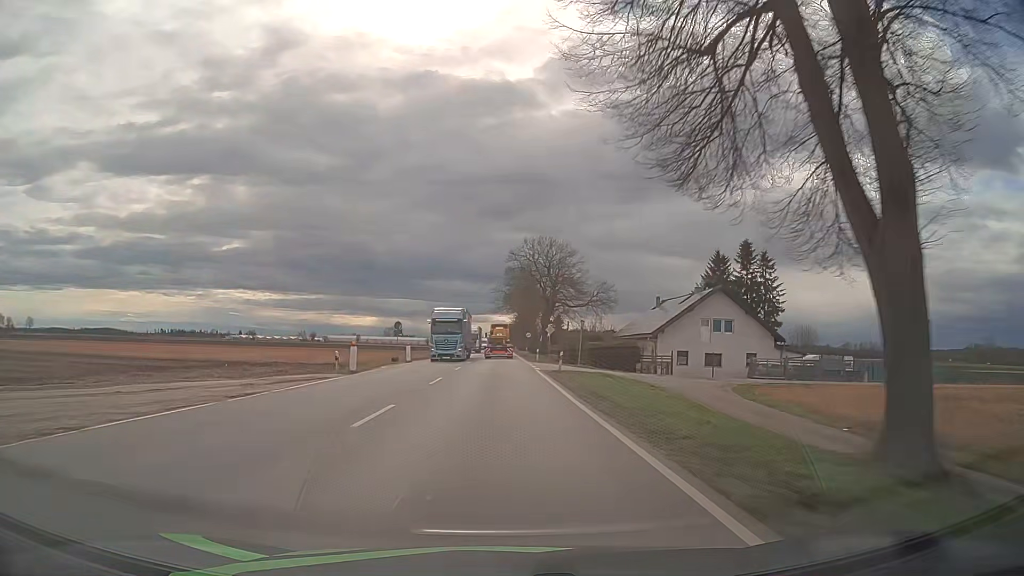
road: unclassified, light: Day
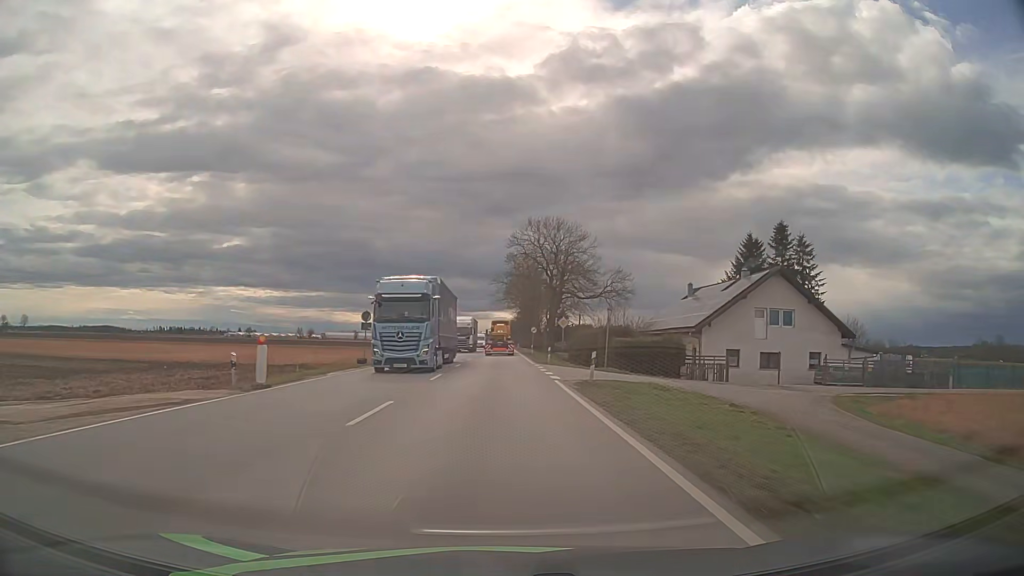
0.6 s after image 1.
(0.0, +12.1) m; 0°
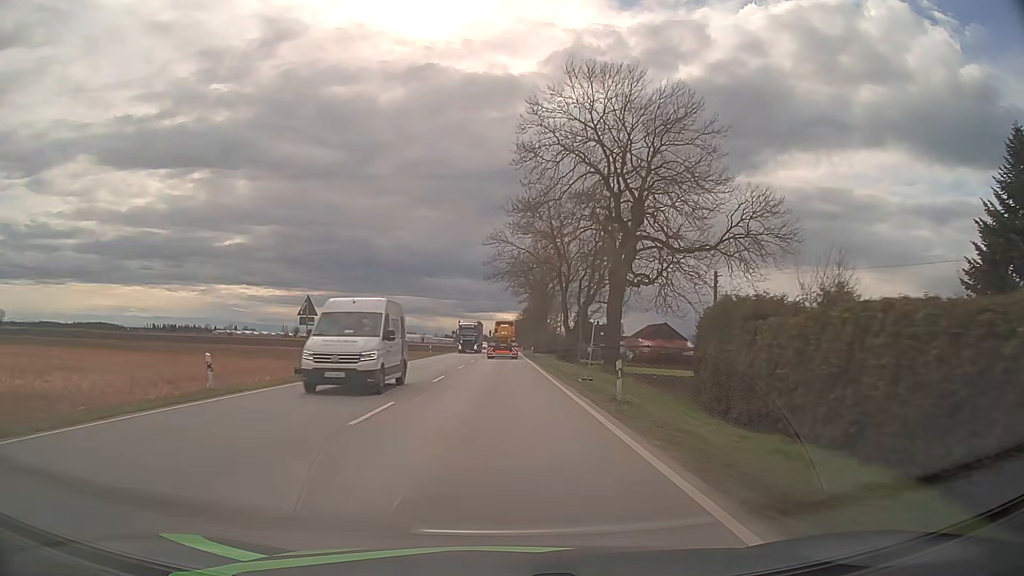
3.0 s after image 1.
(+0.1, +48.0) m; 0°
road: primary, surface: asphalt
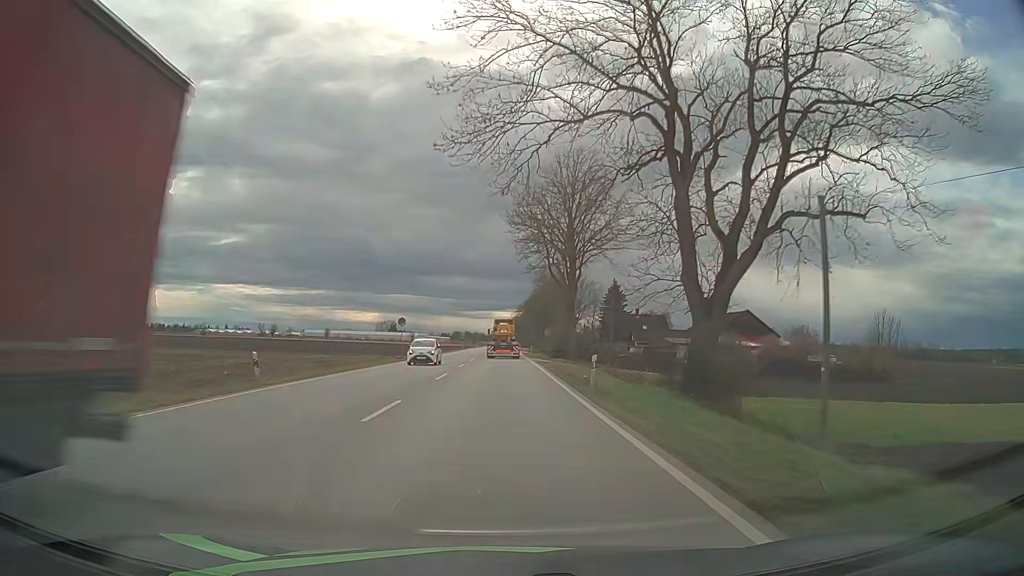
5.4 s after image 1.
(+0.1, +47.5) m; 0°
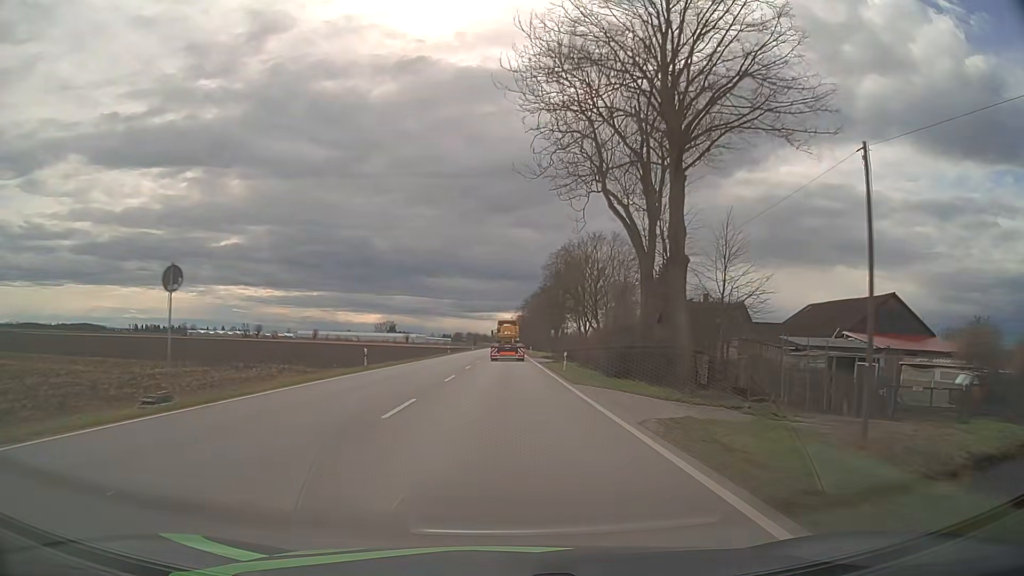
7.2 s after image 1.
(-0.1, +35.3) m; 0°
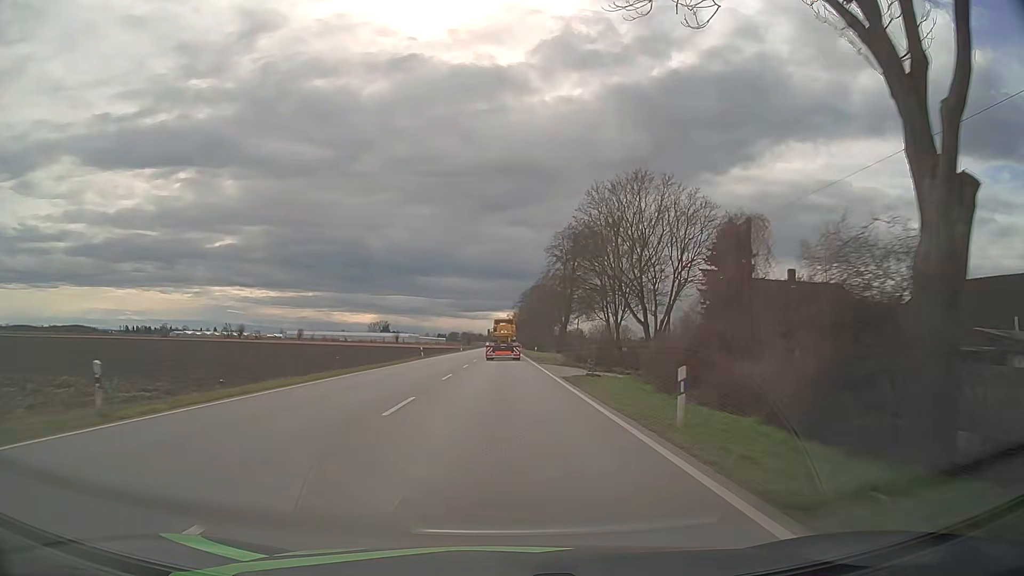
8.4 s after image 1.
(+0.1, +23.3) m; +1°
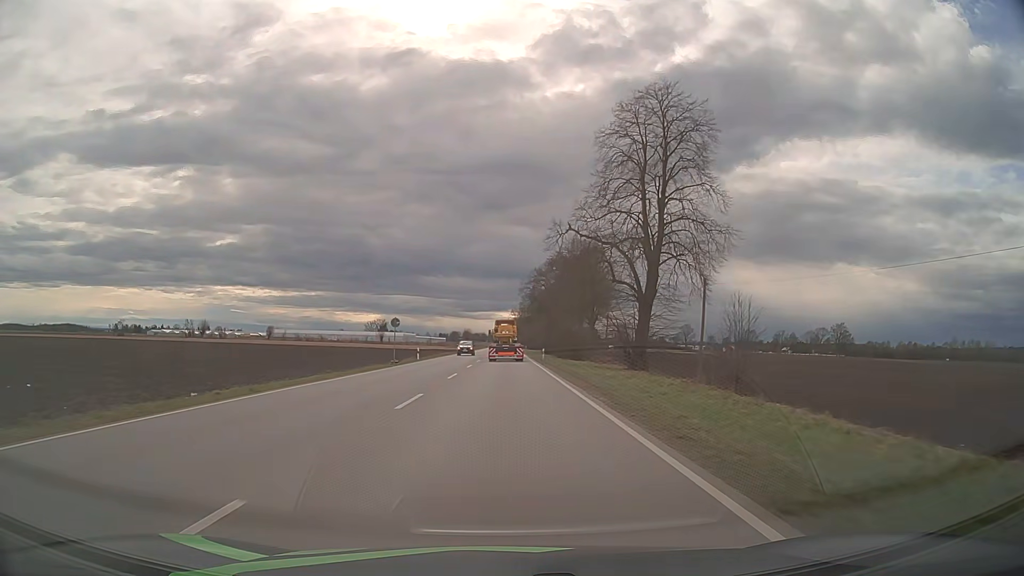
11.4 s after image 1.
(-0.2, +59.1) m; -1°
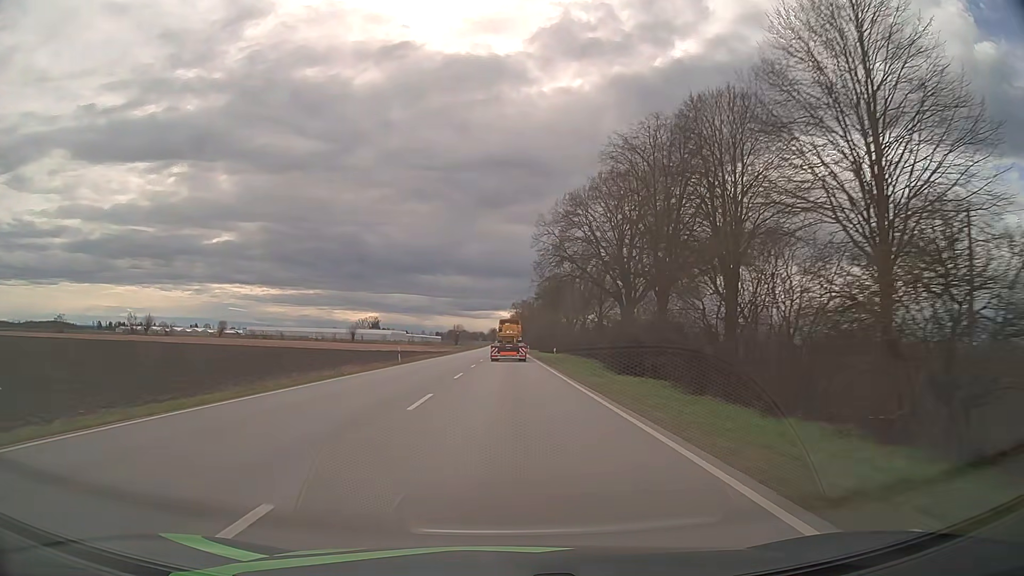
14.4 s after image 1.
(-0.1, +60.3) m; 0°
(0, +10) (0, +20) (0, +30) (0, +40) (0, +50) (0, +60) (0, +70) (0, +80) (0, +90) (0, +100) m
